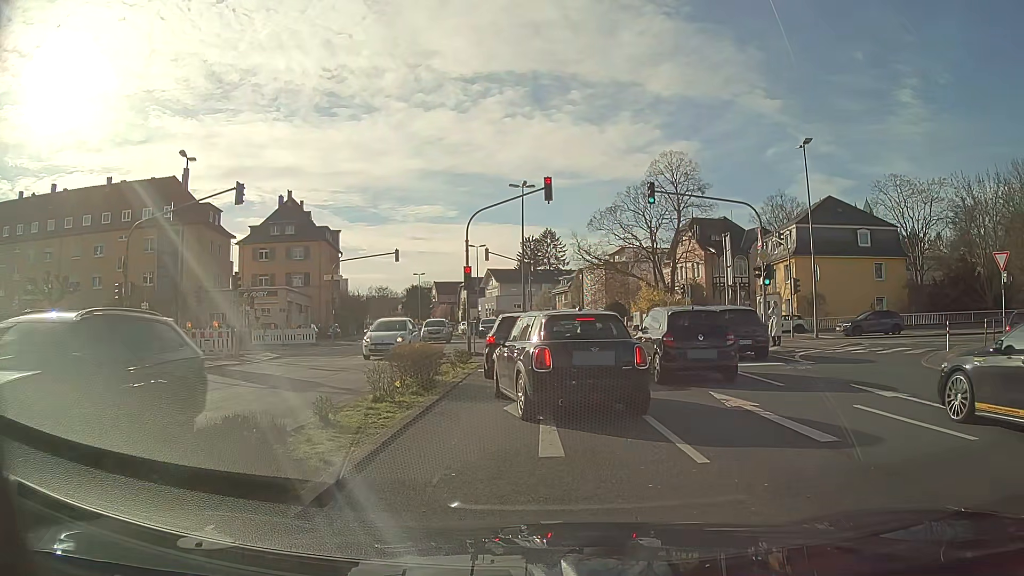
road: tertiary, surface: asphalt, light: Day
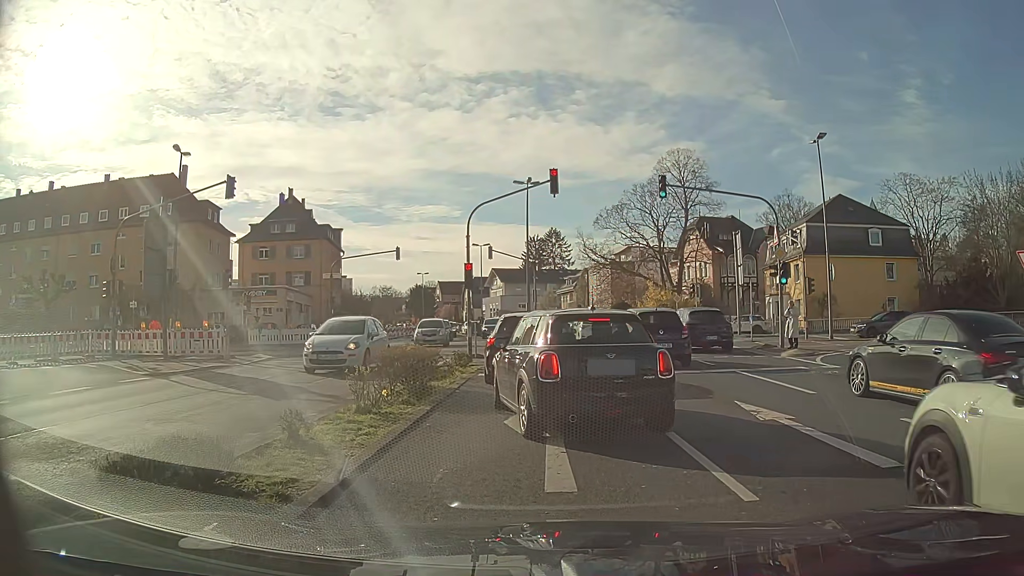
(0.0, +1.3) m; -1°
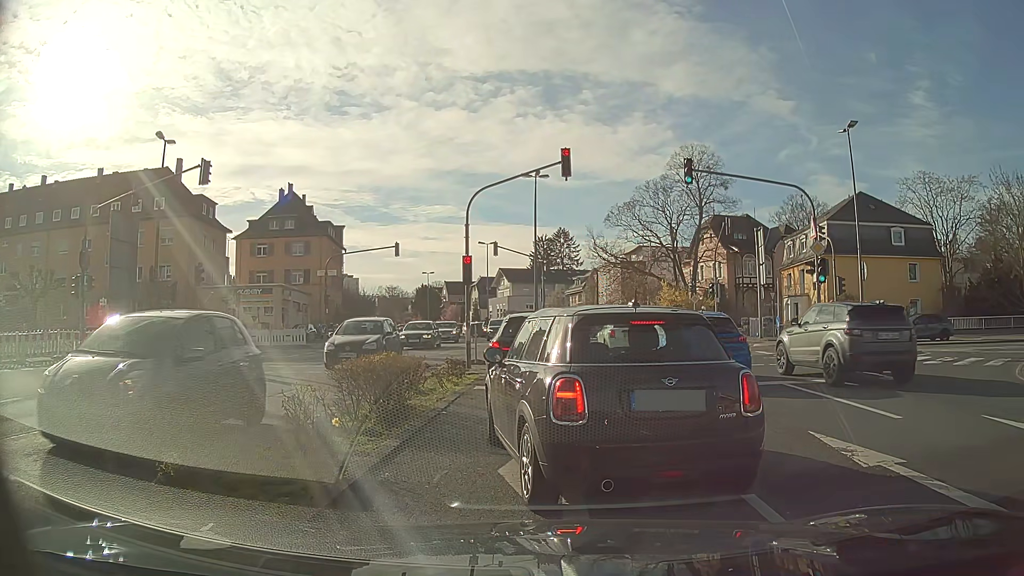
(0.0, +2.7) m; 0°
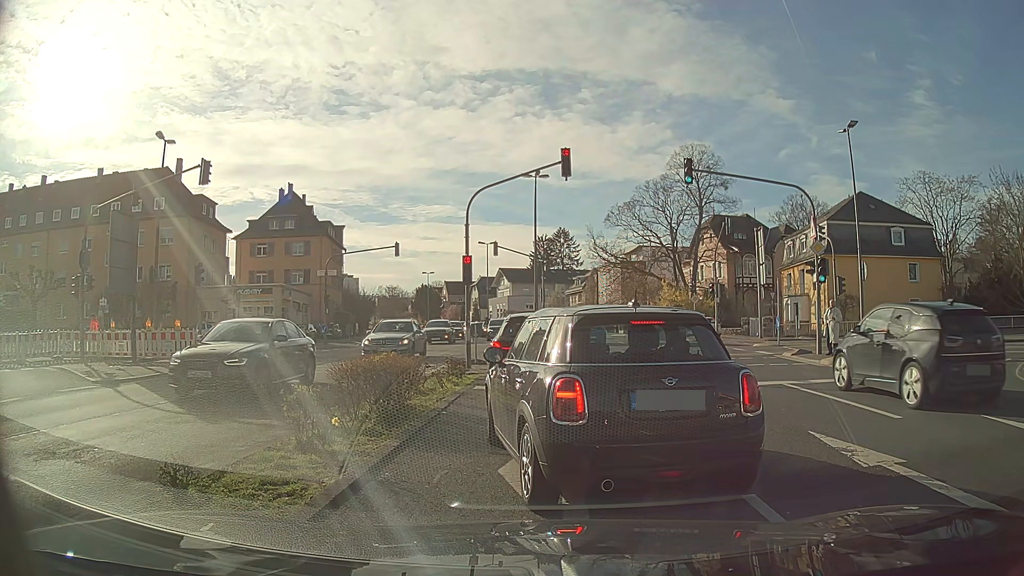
(0.0, 0.0) m; 0°
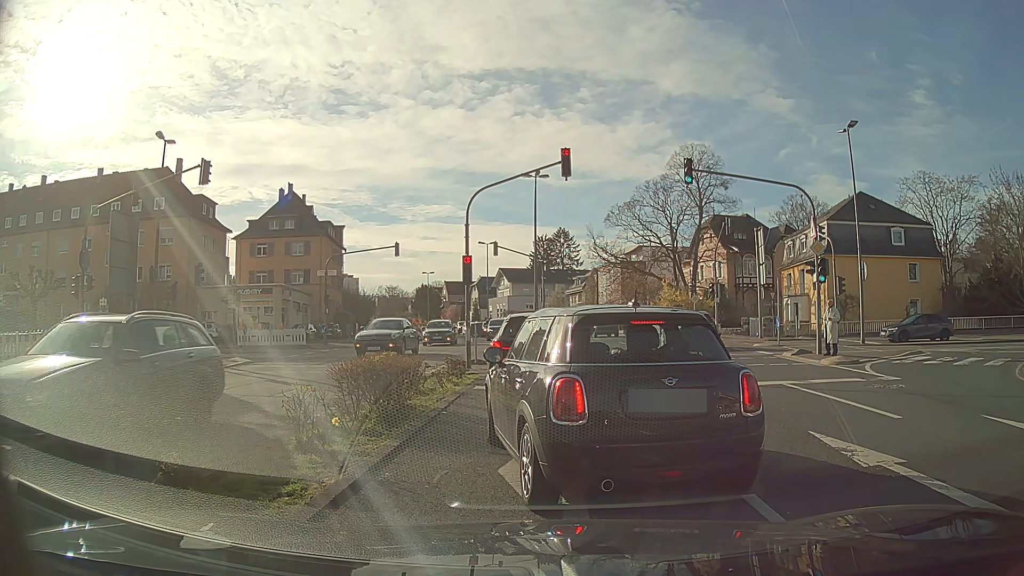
(0.0, 0.0) m; 0°
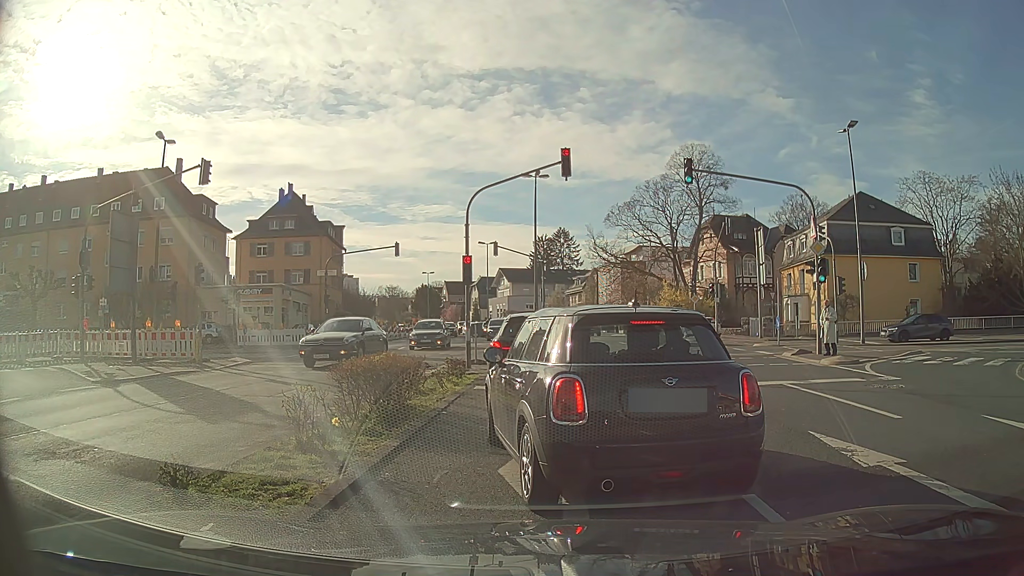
(0.0, 0.0) m; 0°
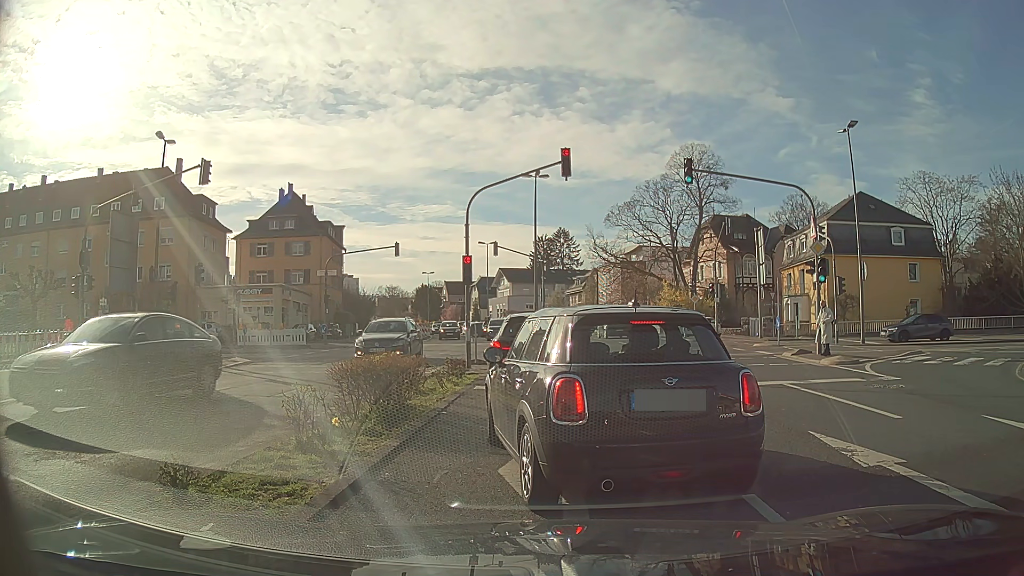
(0.0, 0.0) m; 0°
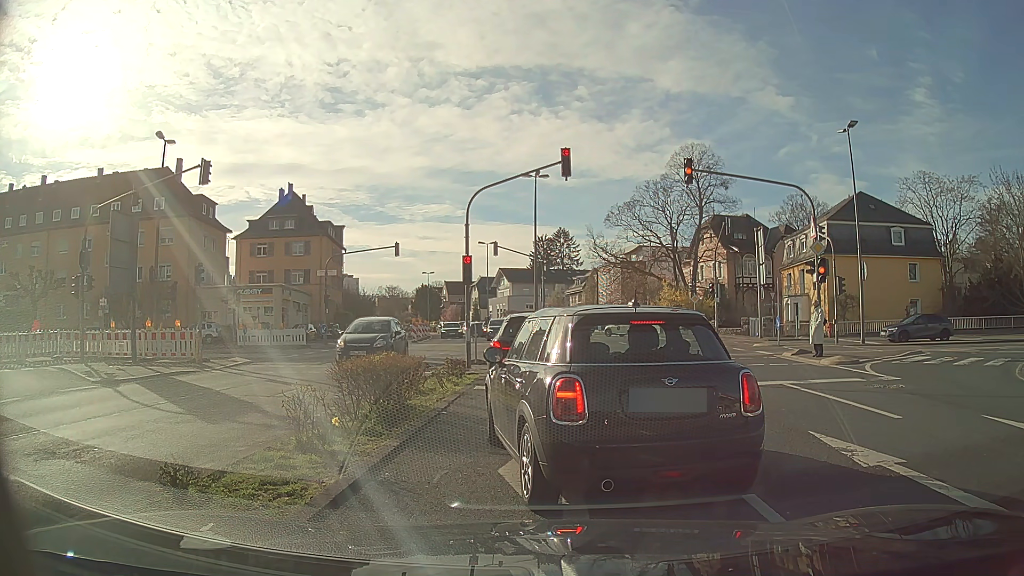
(0.0, 0.0) m; 0°
